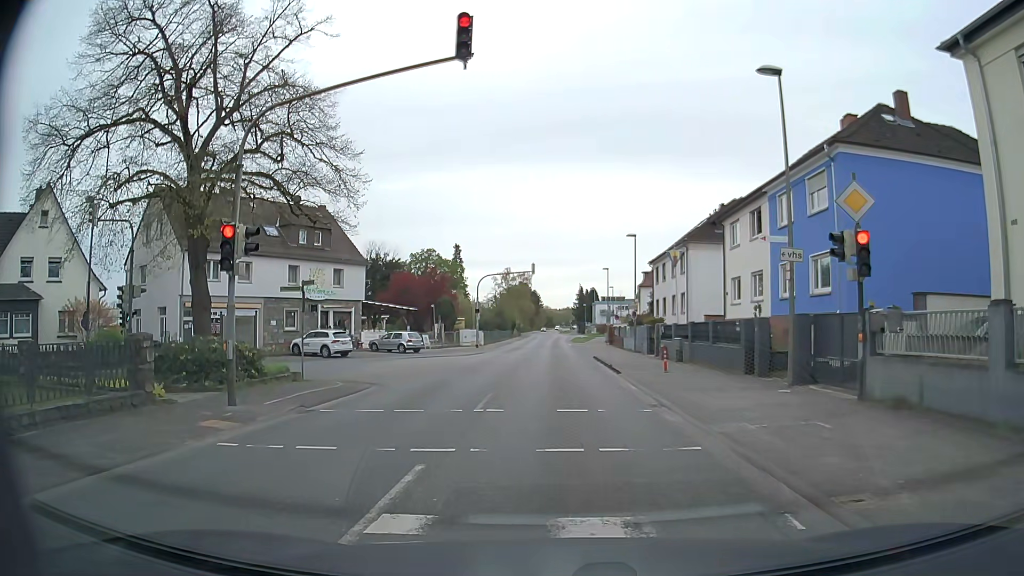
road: secondary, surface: asphalt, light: Day
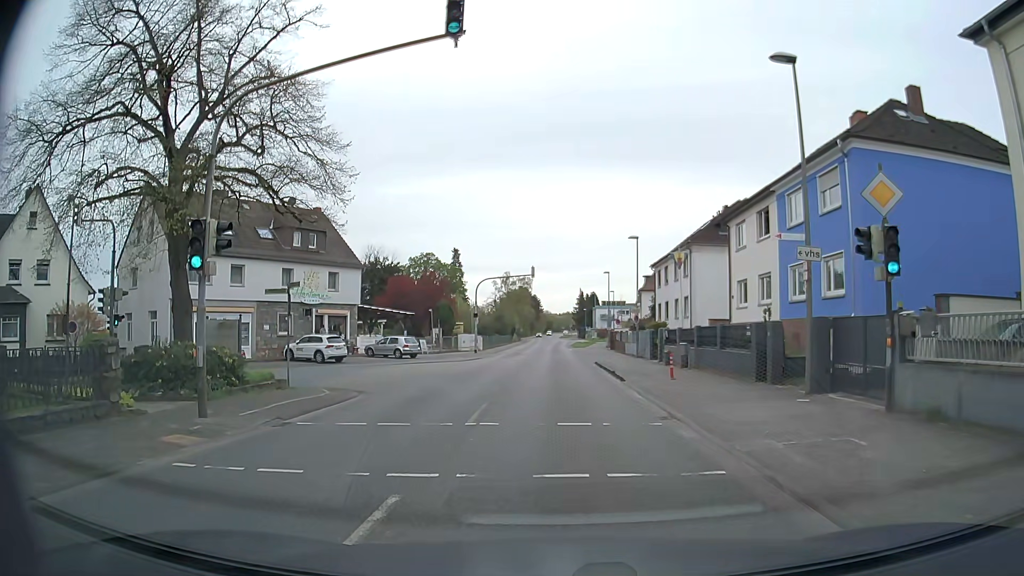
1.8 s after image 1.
(0.0, +1.2) m; 0°
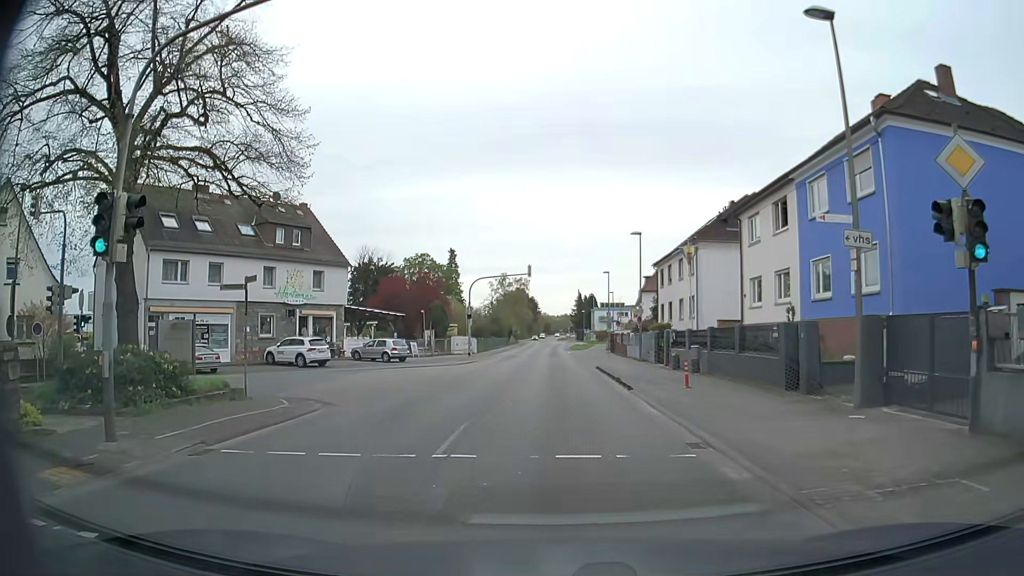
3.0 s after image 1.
(0.0, +3.0) m; +2°
